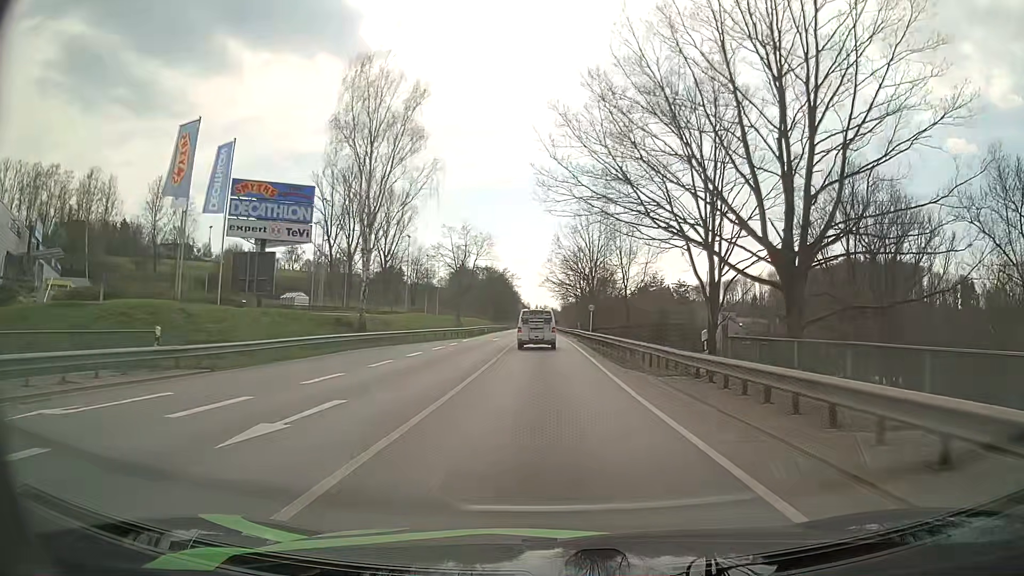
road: primary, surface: asphalt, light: Day
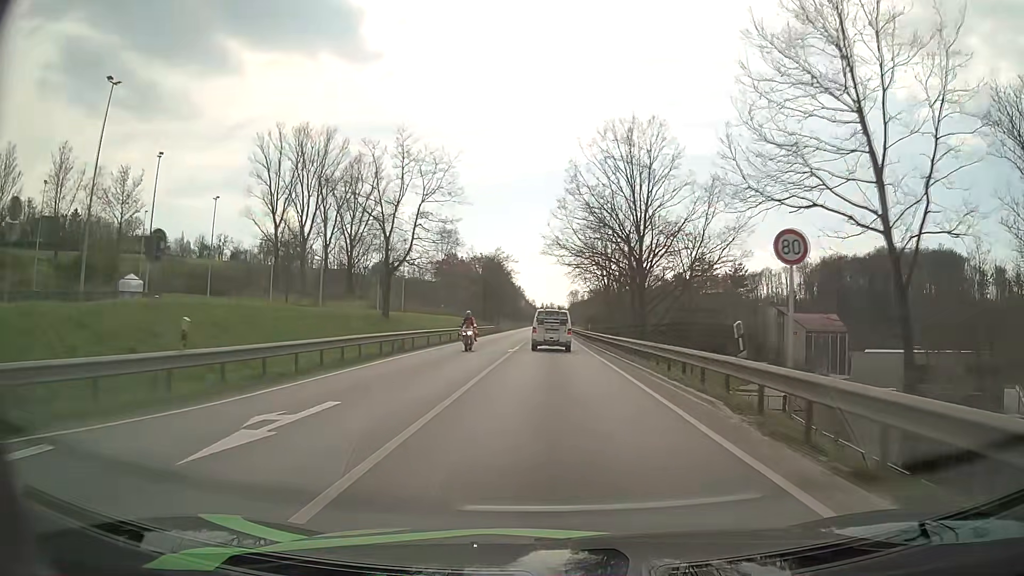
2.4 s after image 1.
(-0.3, +42.4) m; -1°
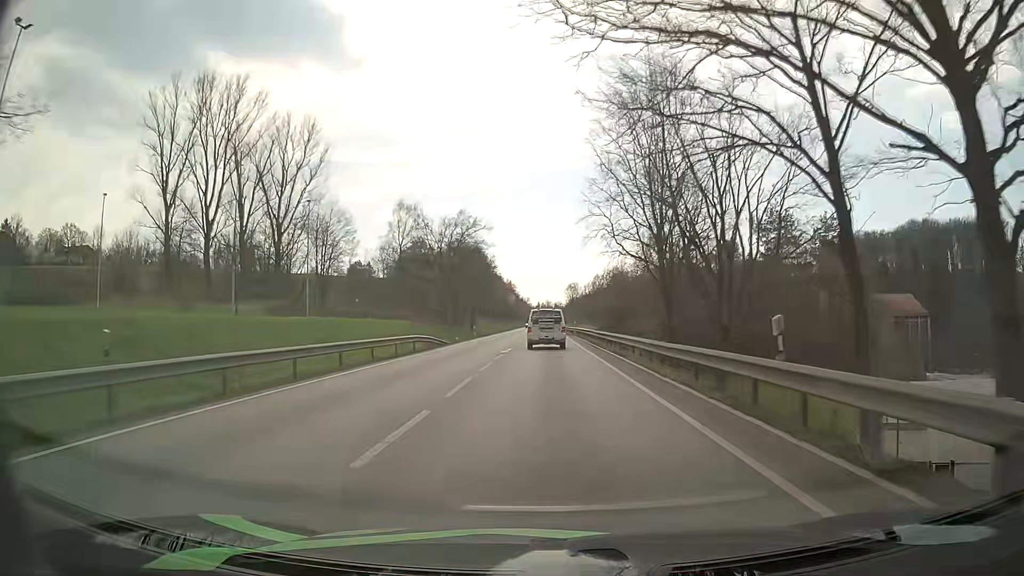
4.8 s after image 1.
(+0.3, +42.3) m; +1°
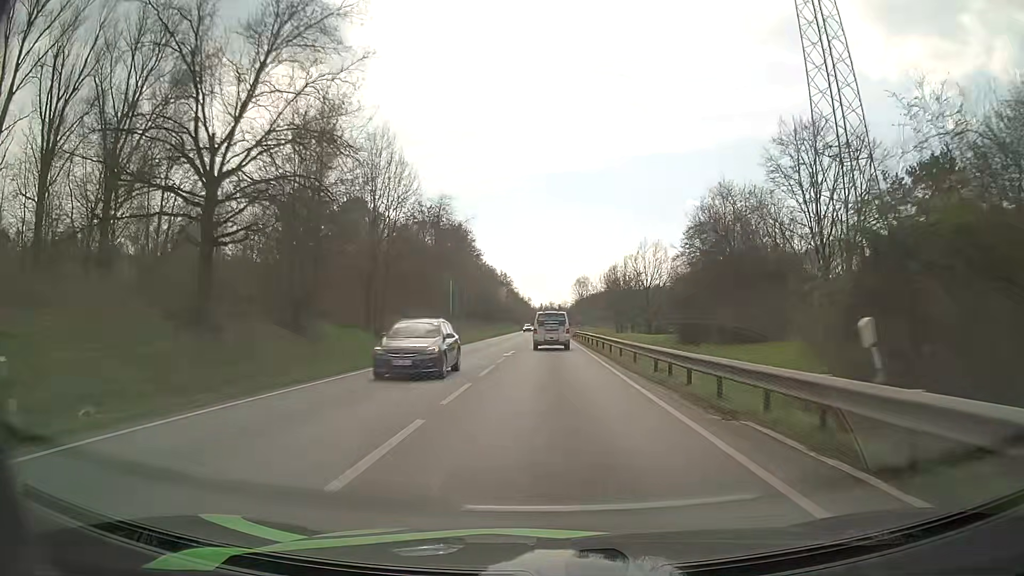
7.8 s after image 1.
(-0.5, +55.3) m; 0°
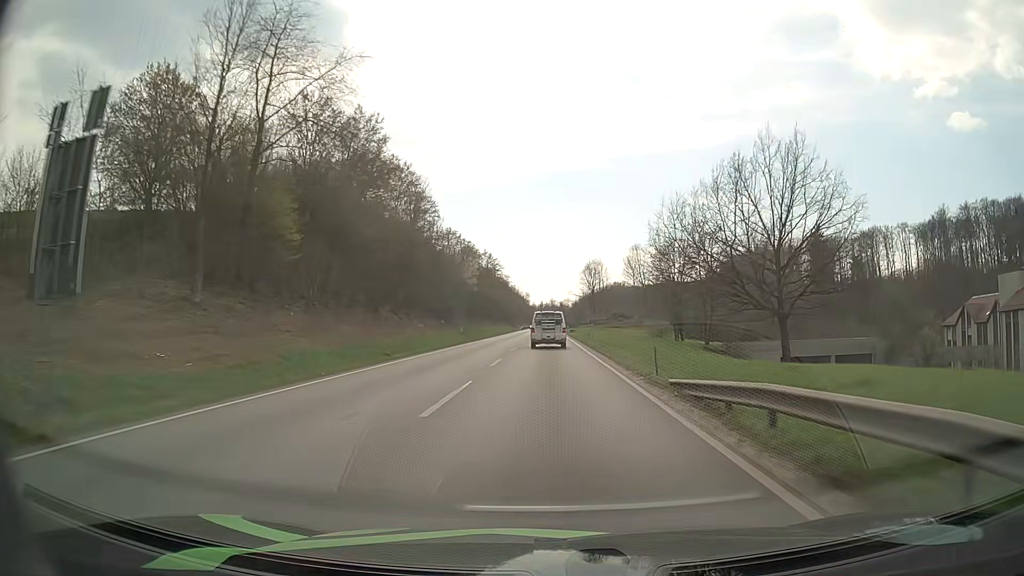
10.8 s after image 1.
(0.0, +58.0) m; 0°
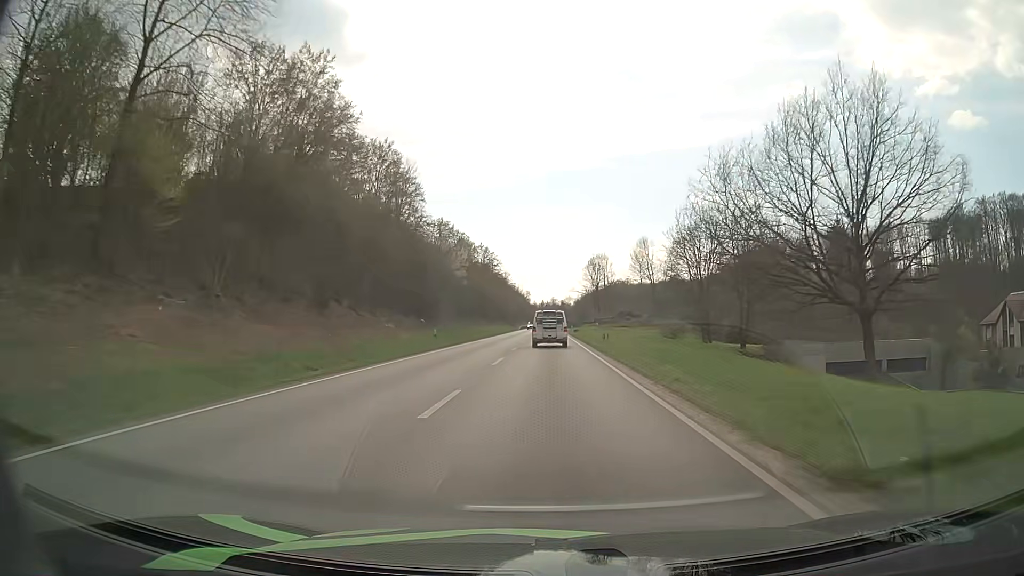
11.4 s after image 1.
(0.0, +12.0) m; 0°
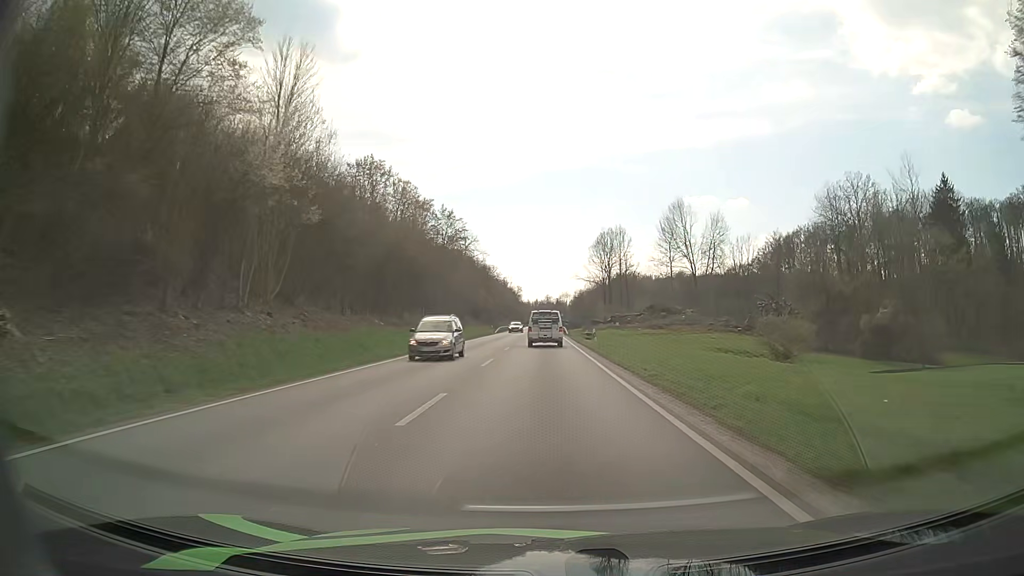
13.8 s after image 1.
(+0.1, +48.8) m; 0°
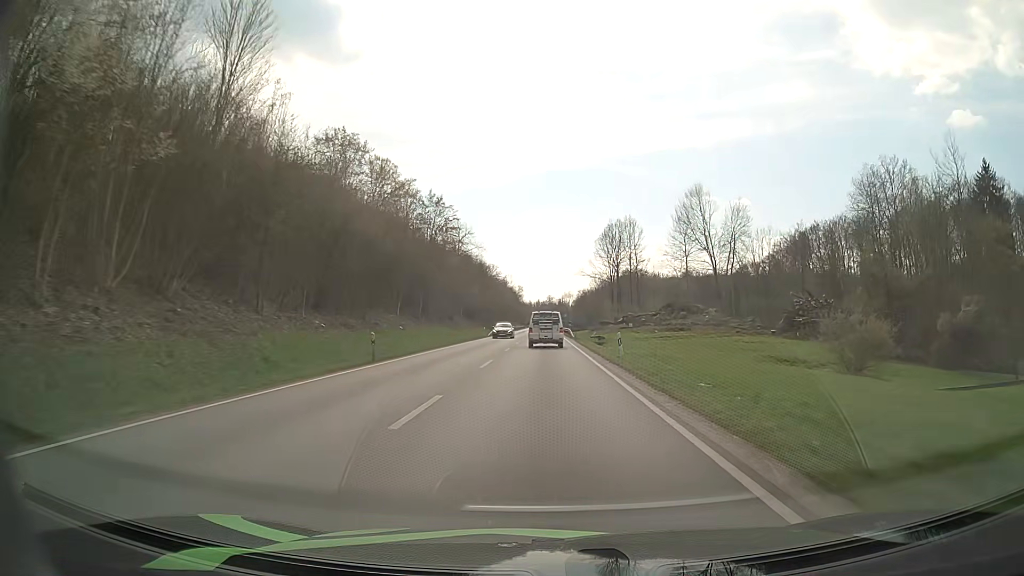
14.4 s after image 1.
(0.0, +12.4) m; 0°
(0, +10) (0, +20) (0, +30) (0, +40) (0, +50) (0, +60) (0, +70) (-1, +80) (-1, +90) (-1, +100) m
